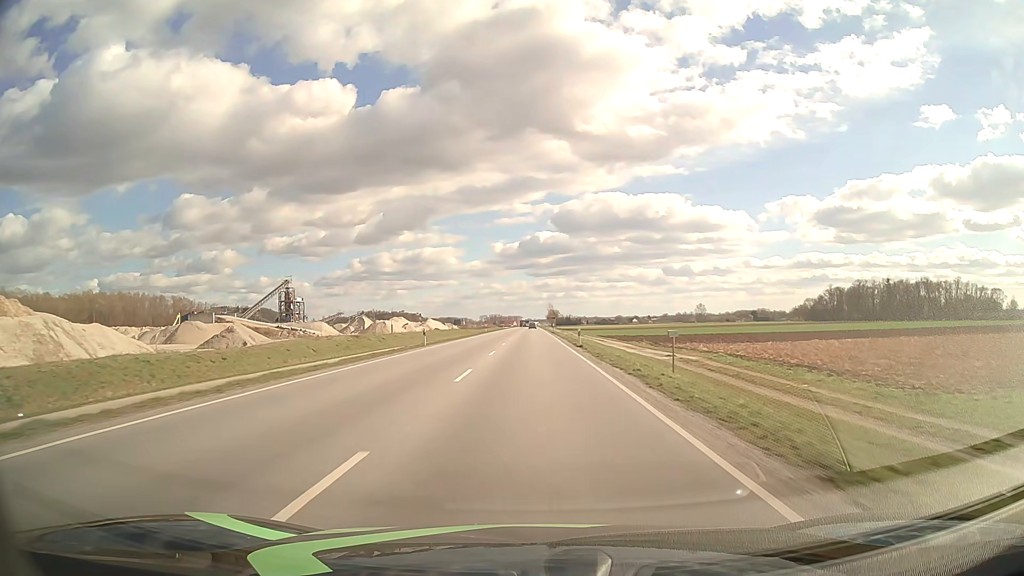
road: primary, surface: asphalt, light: Day
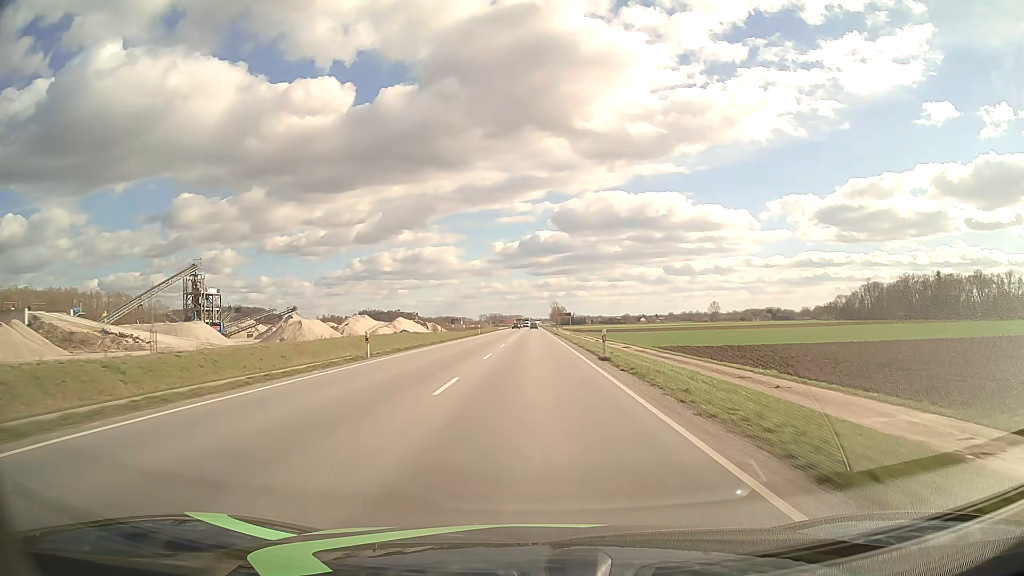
(0.0, +63.2) m; 0°
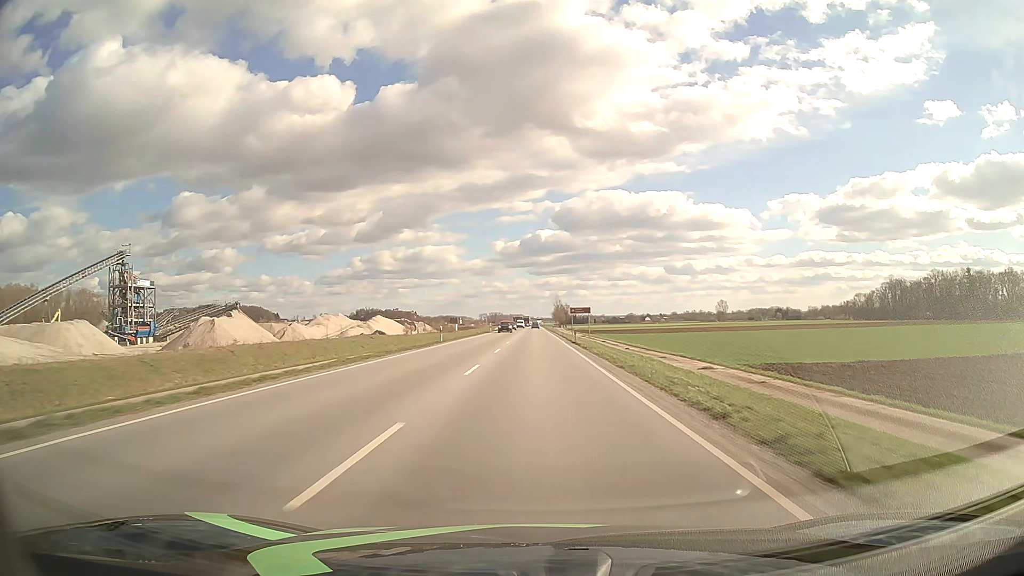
(0.0, +31.6) m; 0°
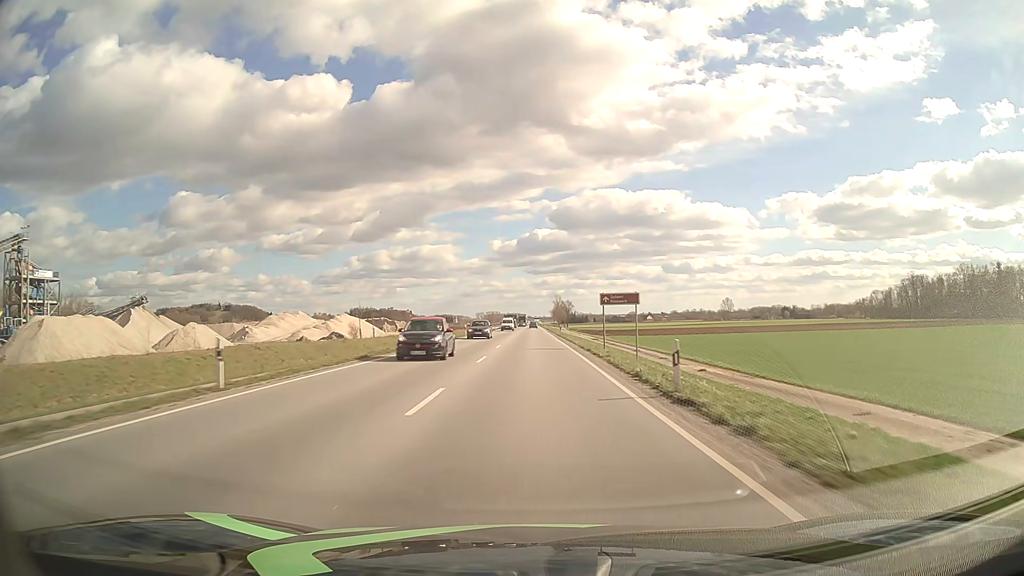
(+0.1, +31.6) m; 0°
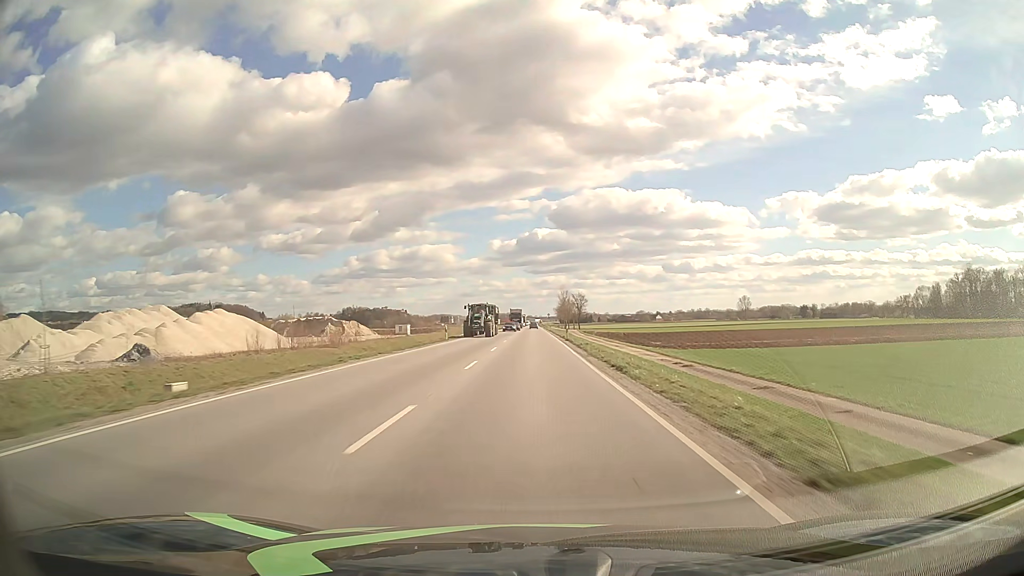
(-0.1, +63.3) m; 0°
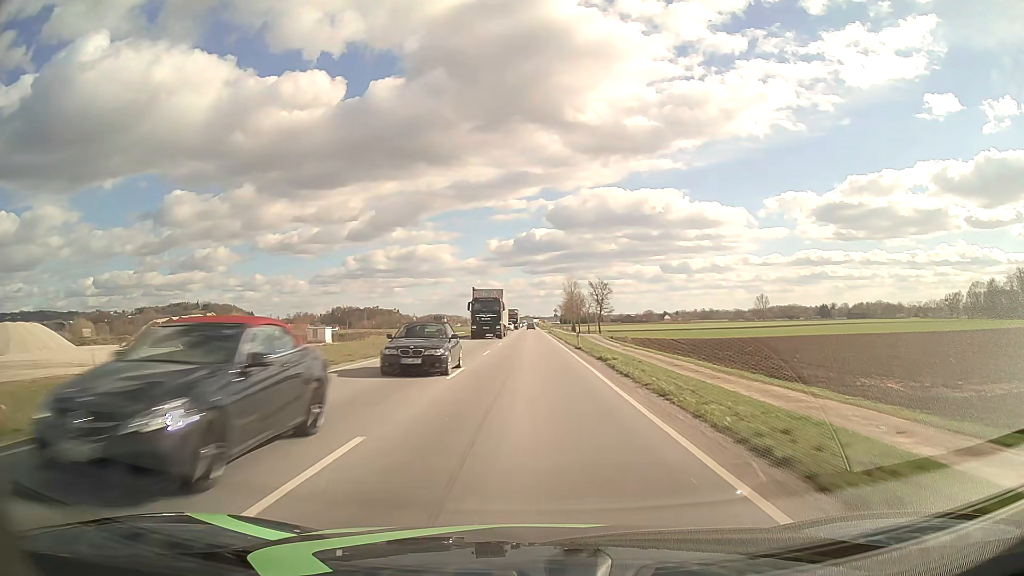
(0.0, +63.4) m; 0°
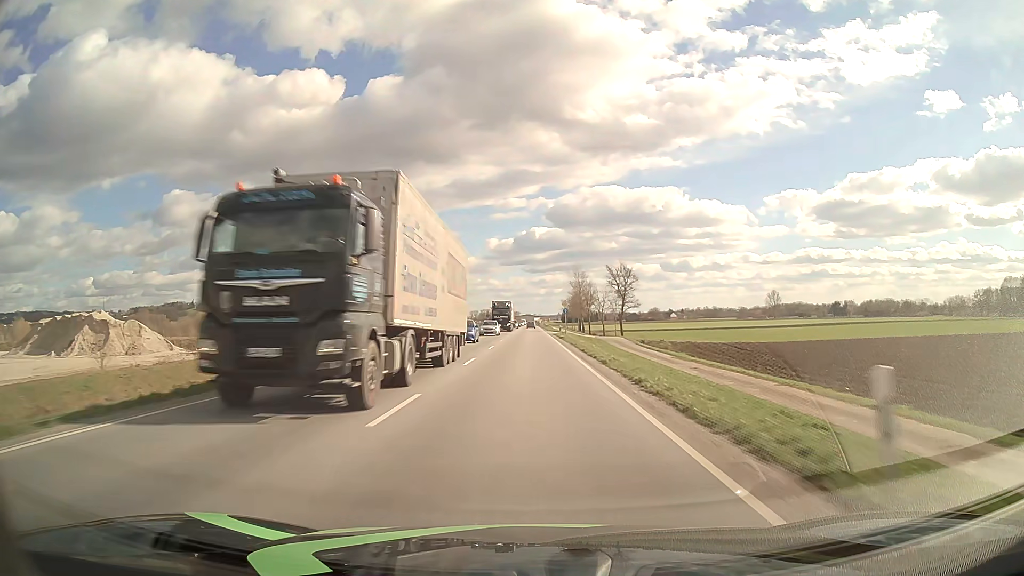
(0.0, +31.7) m; 0°
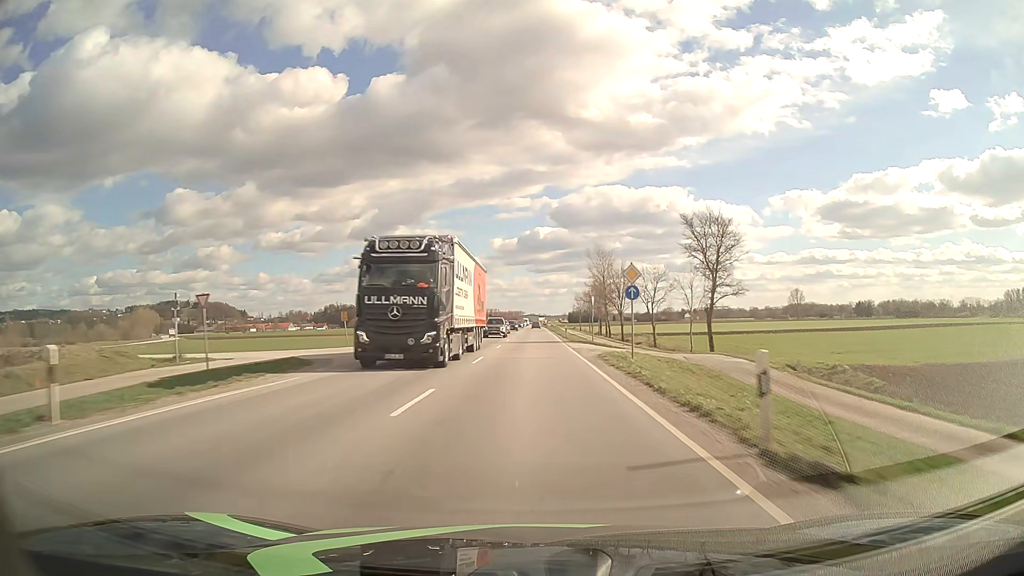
(-0.2, +47.5) m; 0°
(0, +10) (0, +20) (0, +30) (0, +40) (0, +50) (0, +60) (0, +70) (0, +80) (0, +90) (0, +100) m
